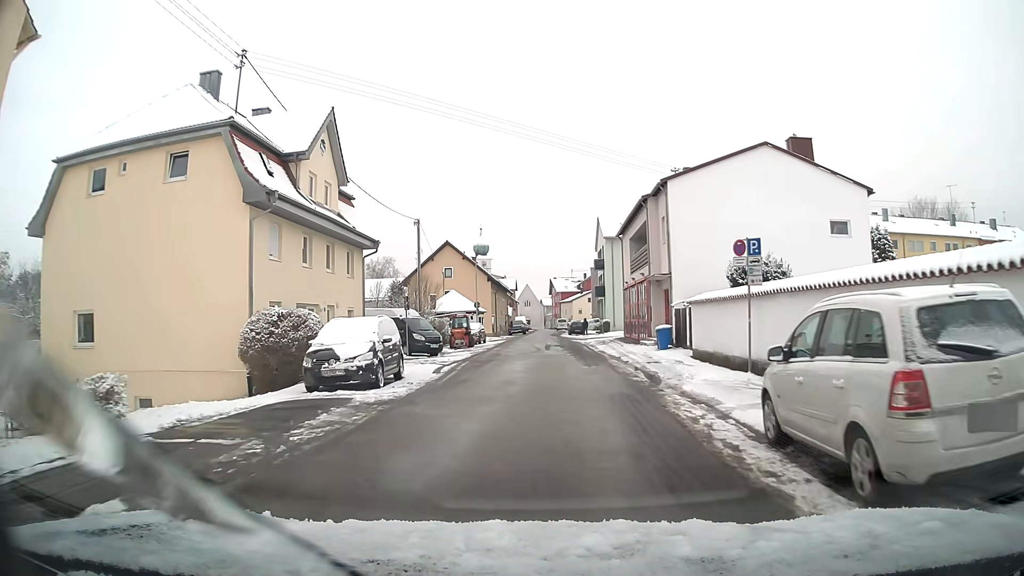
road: residential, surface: asphalt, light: Day
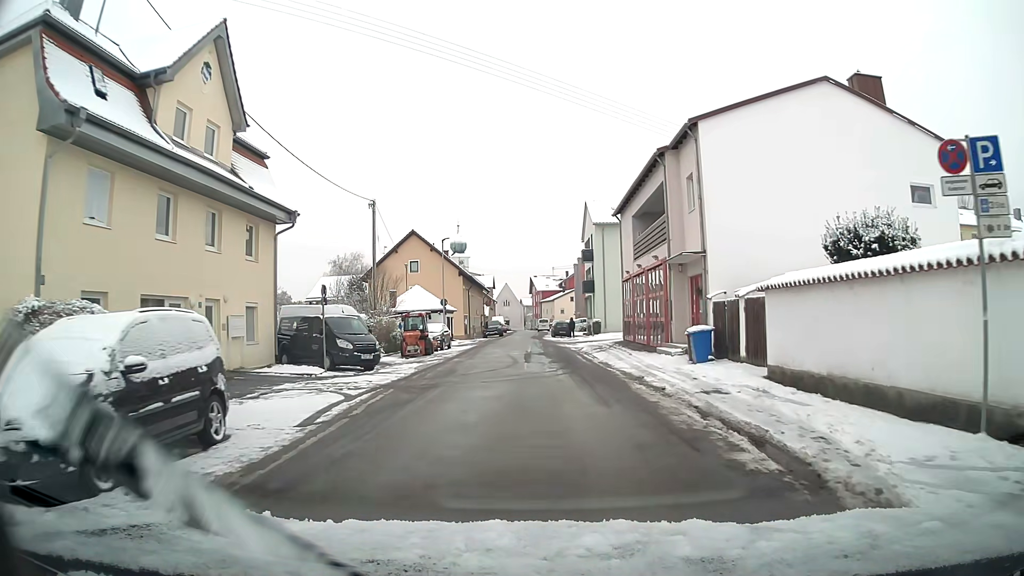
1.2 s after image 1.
(+0.2, +9.9) m; +2°
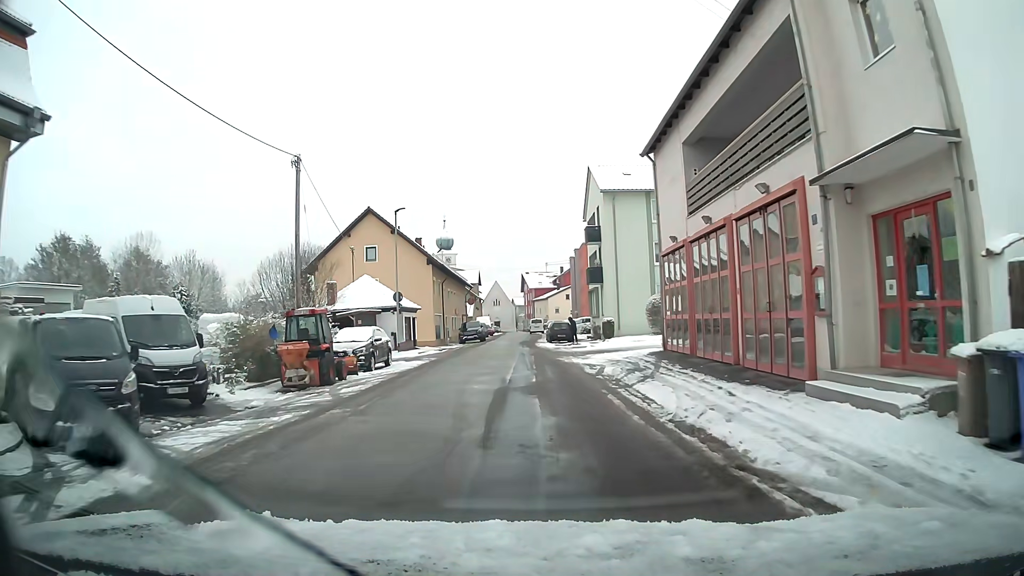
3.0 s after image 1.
(+0.1, +14.9) m; 0°
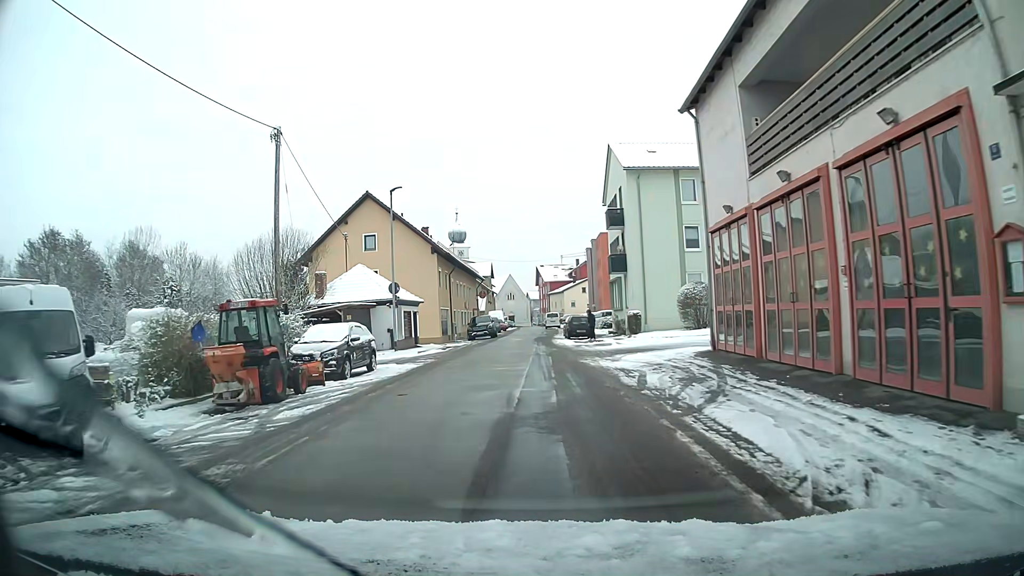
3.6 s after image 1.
(-0.1, +4.9) m; -1°
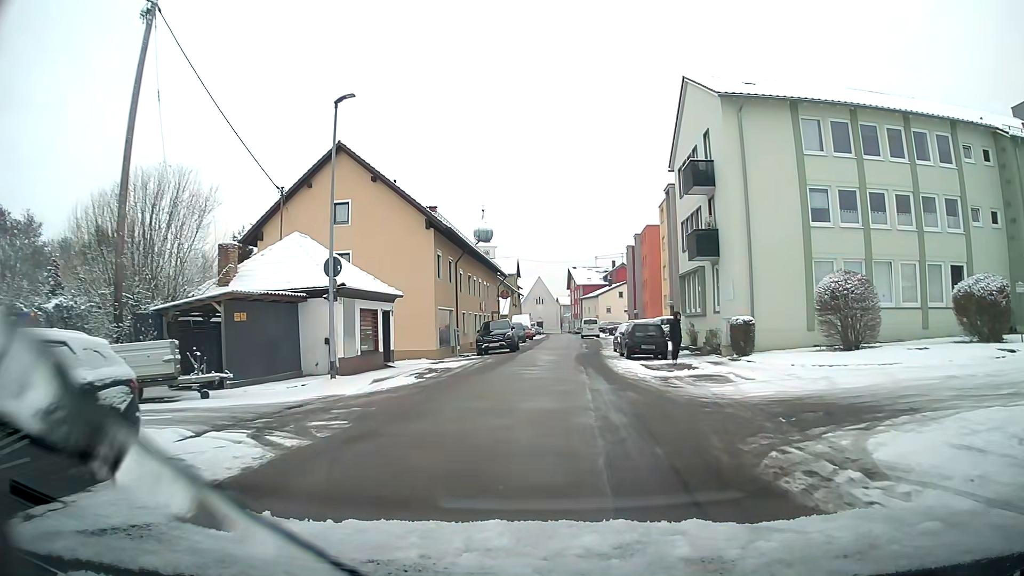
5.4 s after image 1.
(-0.3, +14.9) m; -2°
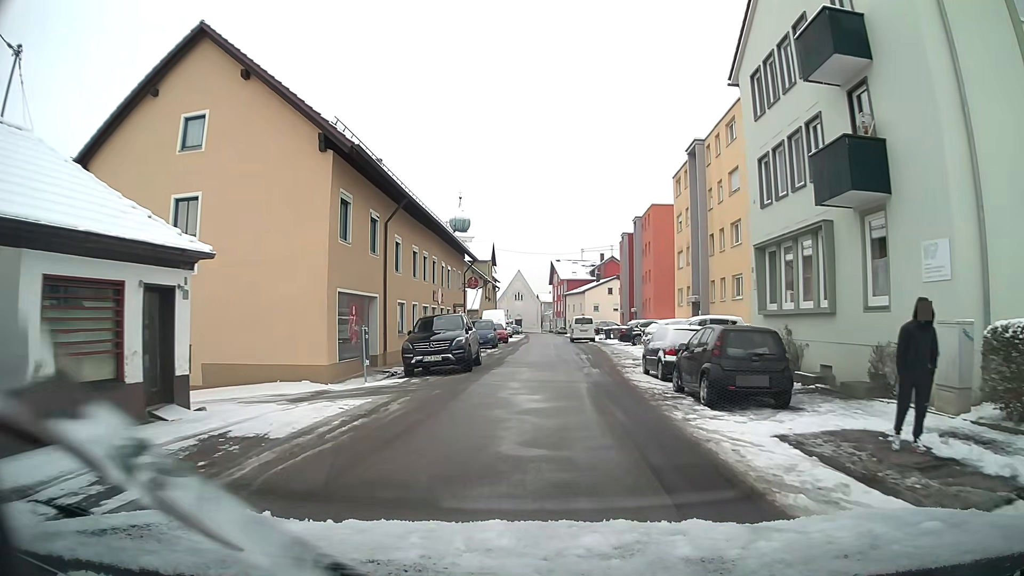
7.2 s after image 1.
(+0.2, +14.9) m; +2°
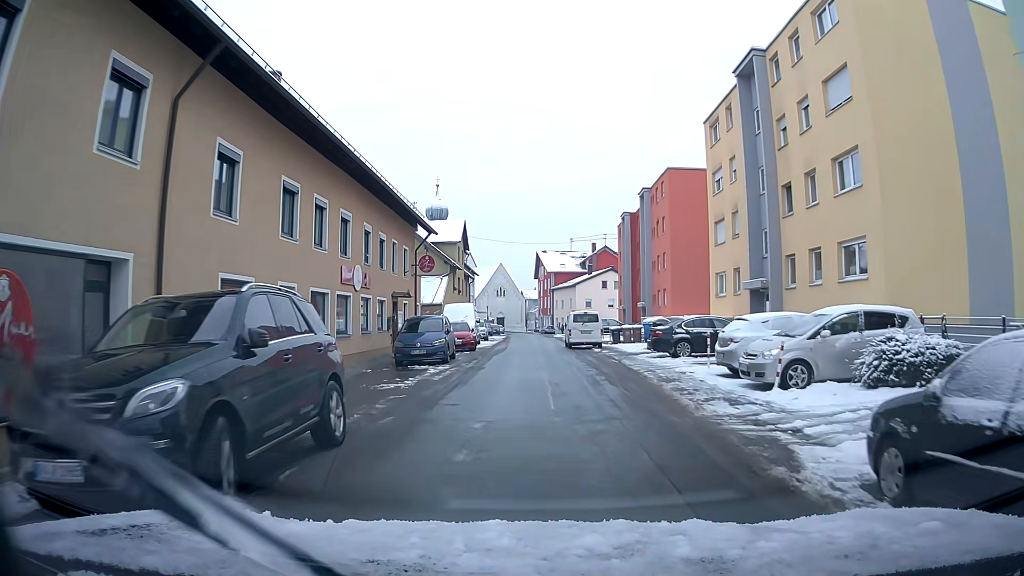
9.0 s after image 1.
(+0.2, +14.9) m; +1°
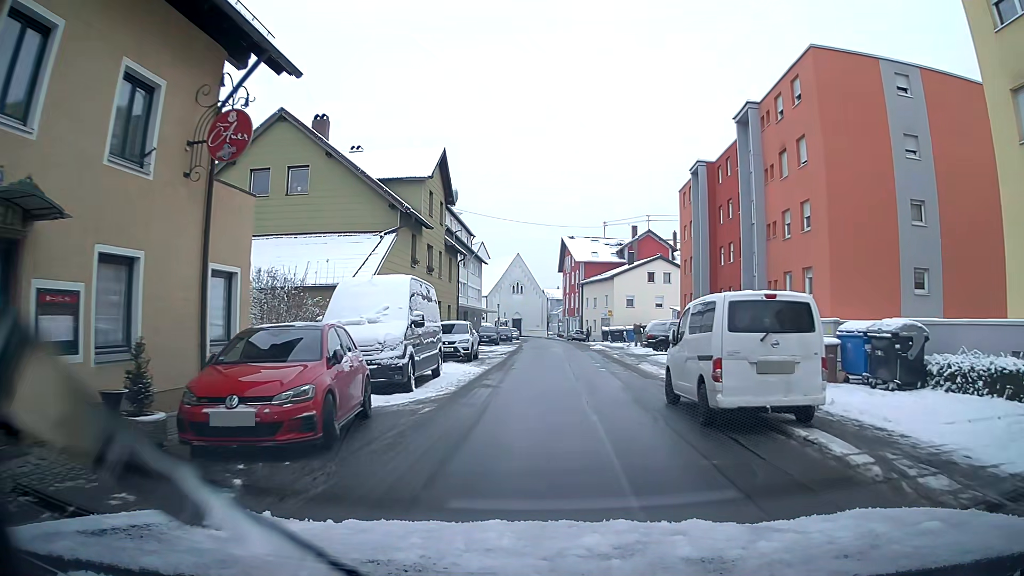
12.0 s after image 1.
(-0.3, +24.8) m; -1°
(0, +10) (+1, +20) (+2, +30) (+2, +40) (+2, +50) (+2, +60) (+2, +70) (+1, +80) (0, +90) (0, +100) m
